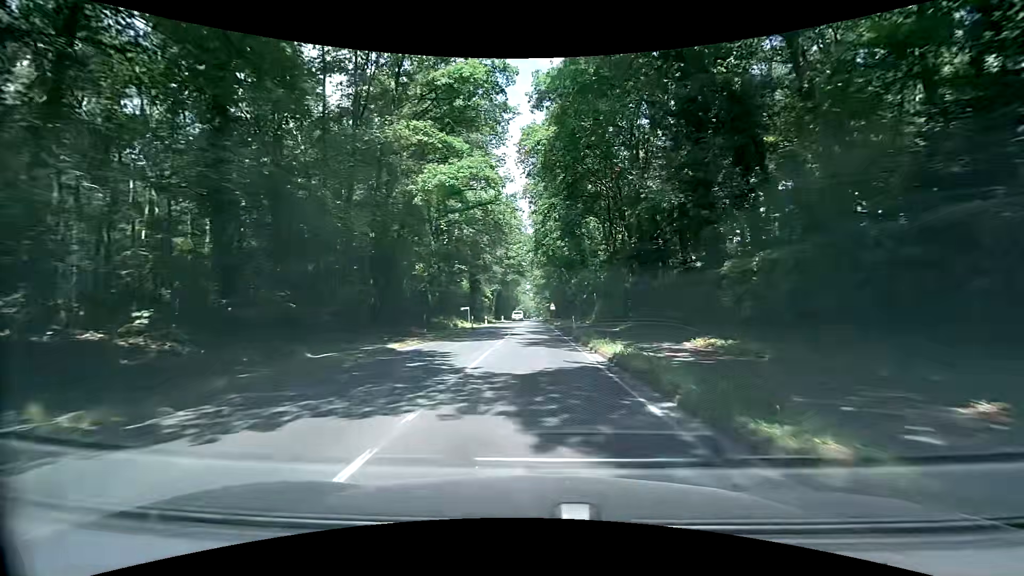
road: secondary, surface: asphalt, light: Day
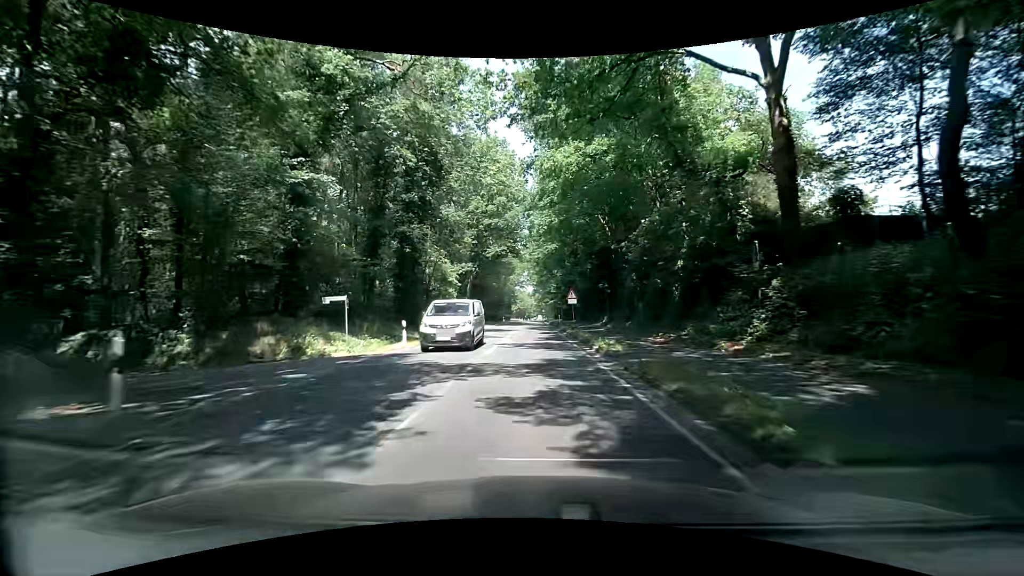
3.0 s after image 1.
(0.0, +38.1) m; +1°
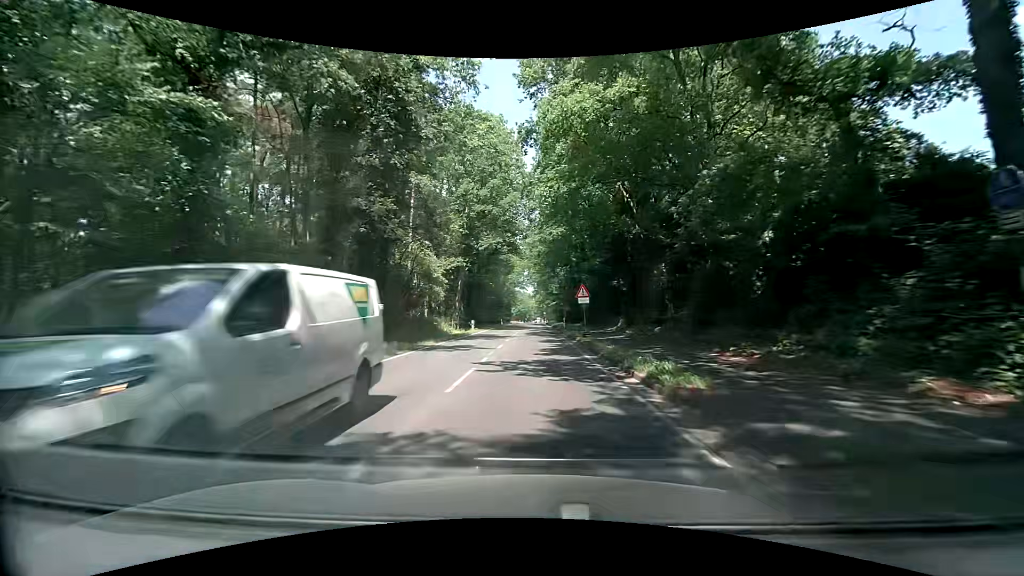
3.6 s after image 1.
(0.0, +7.6) m; -1°
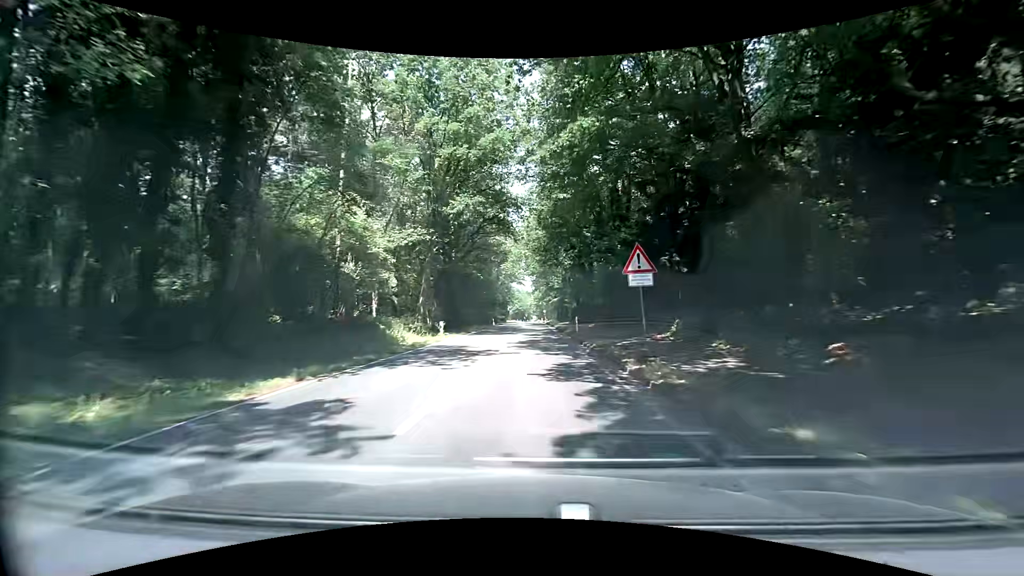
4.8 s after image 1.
(0.0, +15.2) m; -1°
(0, +10) (0, +20) (0, +30) (0, +40) (0, +50) (0, +60) (0, +70) (0, +80) (0, +90) (0, +100) m
